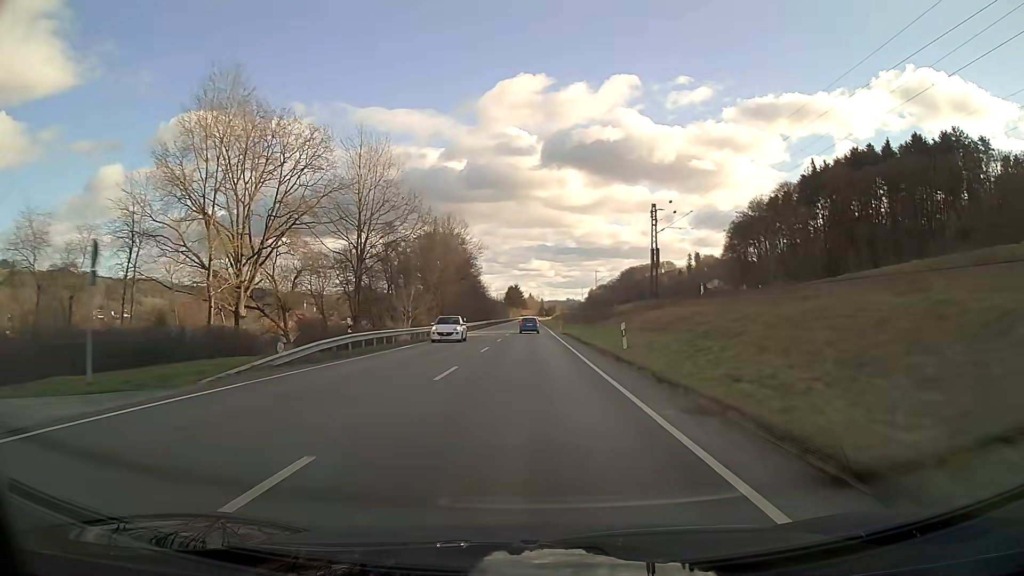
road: primary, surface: asphalt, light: Day
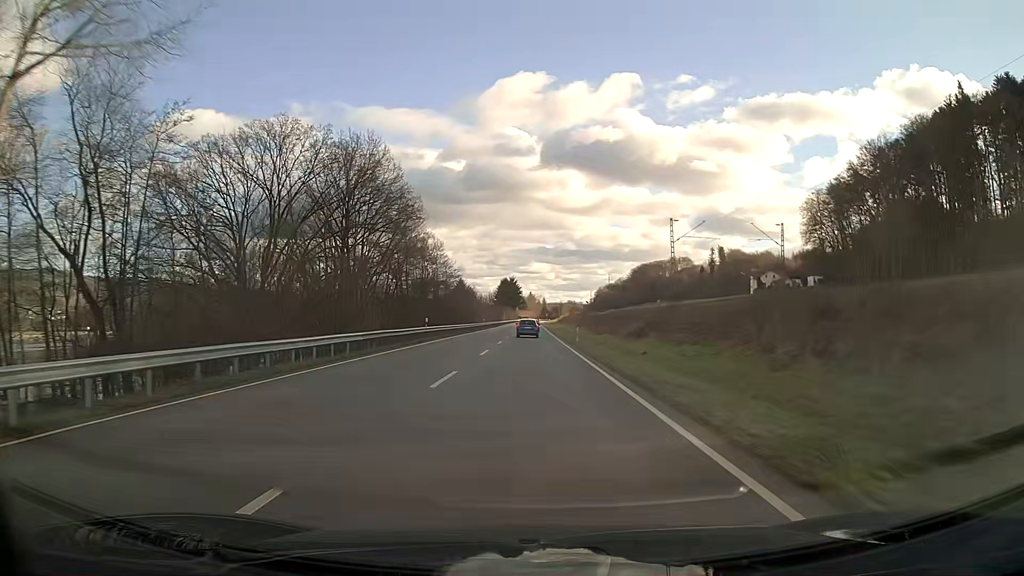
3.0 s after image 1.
(-0.1, +74.9) m; 0°
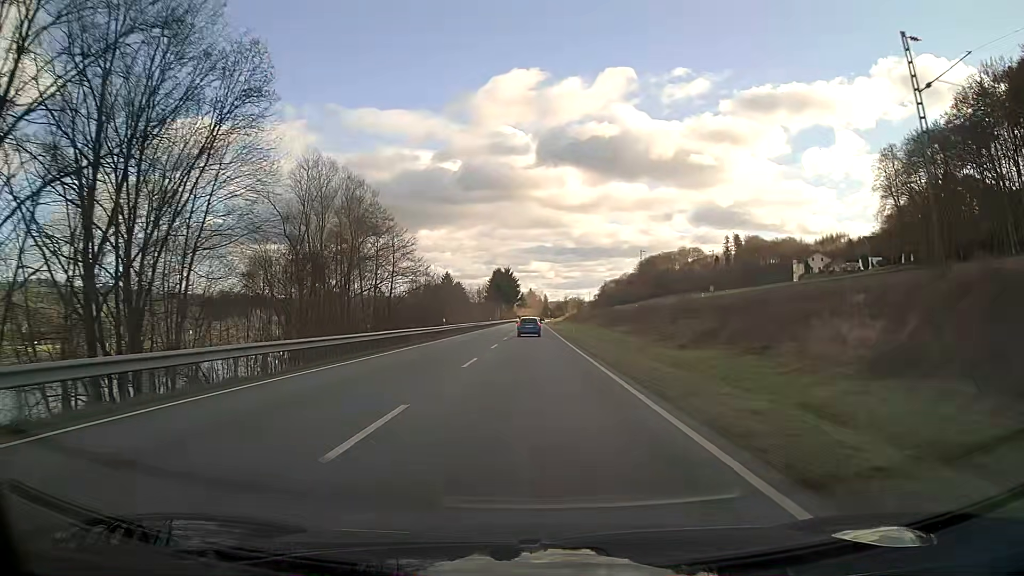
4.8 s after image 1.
(0.0, +43.7) m; 0°
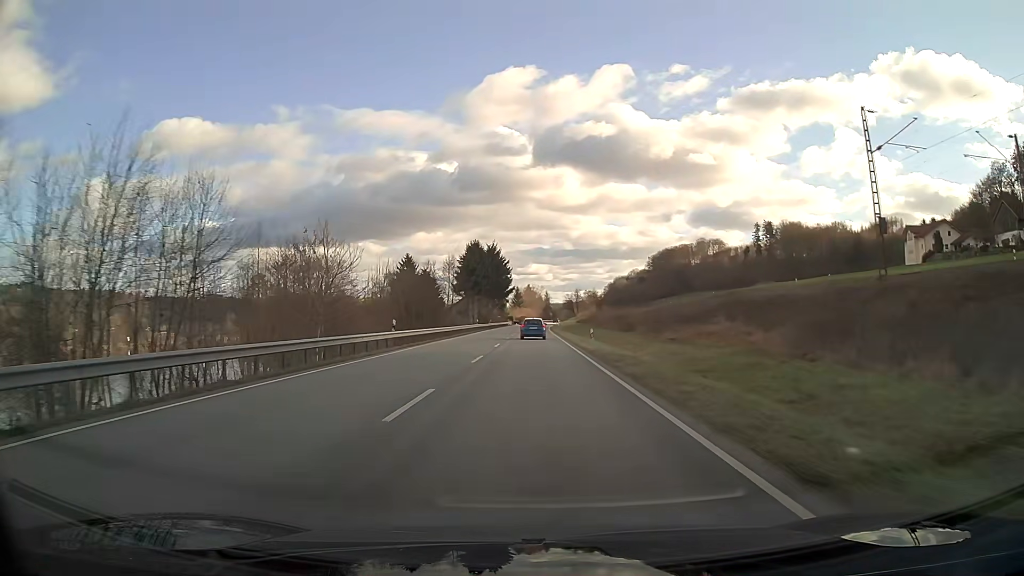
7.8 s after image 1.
(+0.1, +71.1) m; 0°
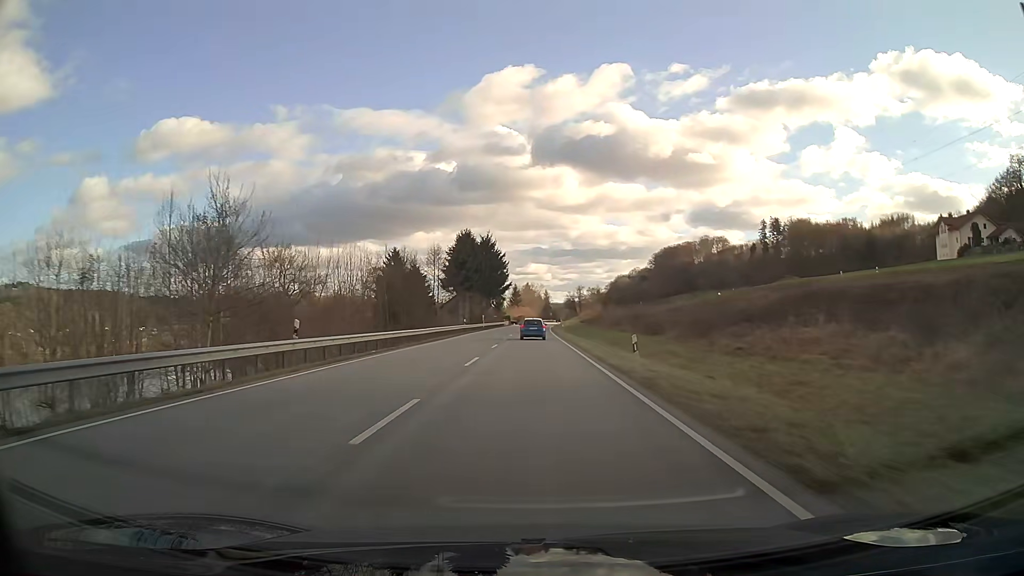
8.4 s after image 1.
(0.0, +14.0) m; 0°
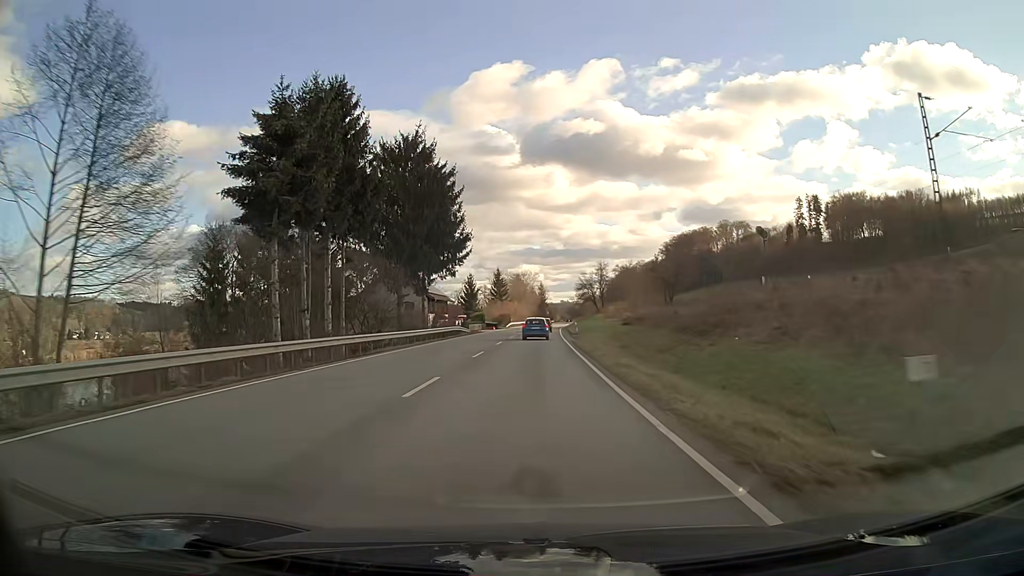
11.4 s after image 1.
(+0.3, +69.1) m; +1°
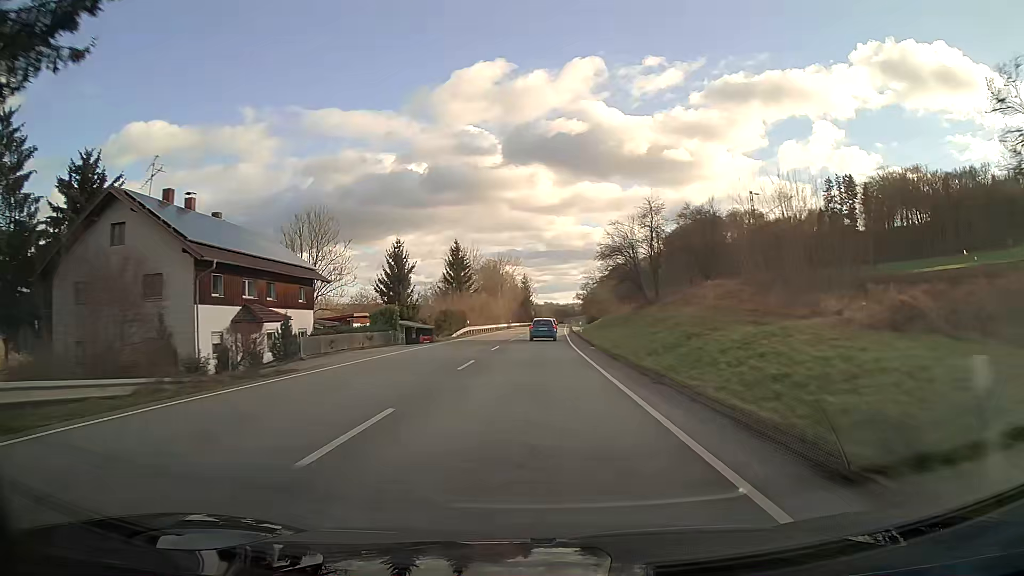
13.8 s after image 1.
(+0.6, +54.7) m; +2°
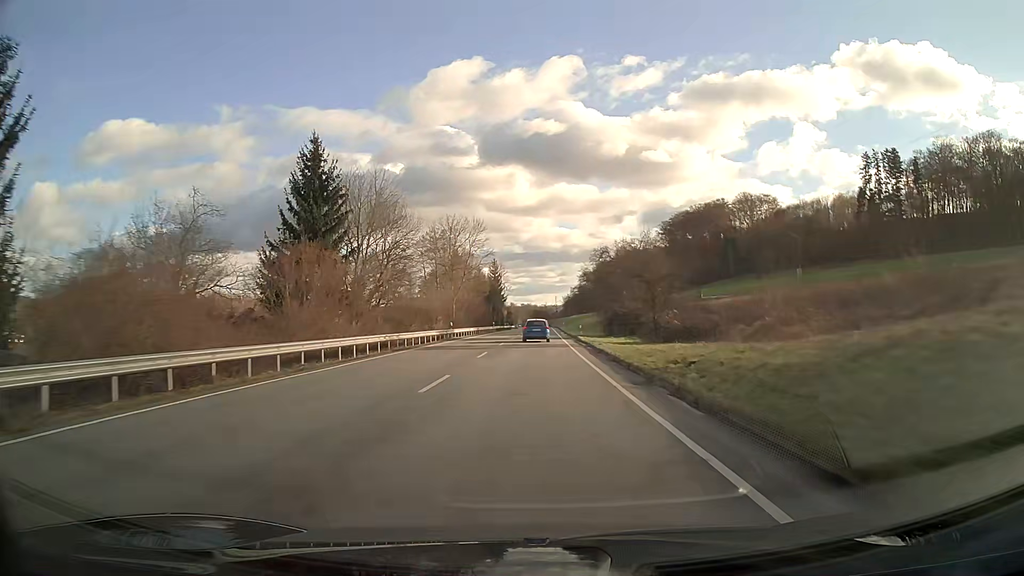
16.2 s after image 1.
(+0.9, +54.7) m; +2°
